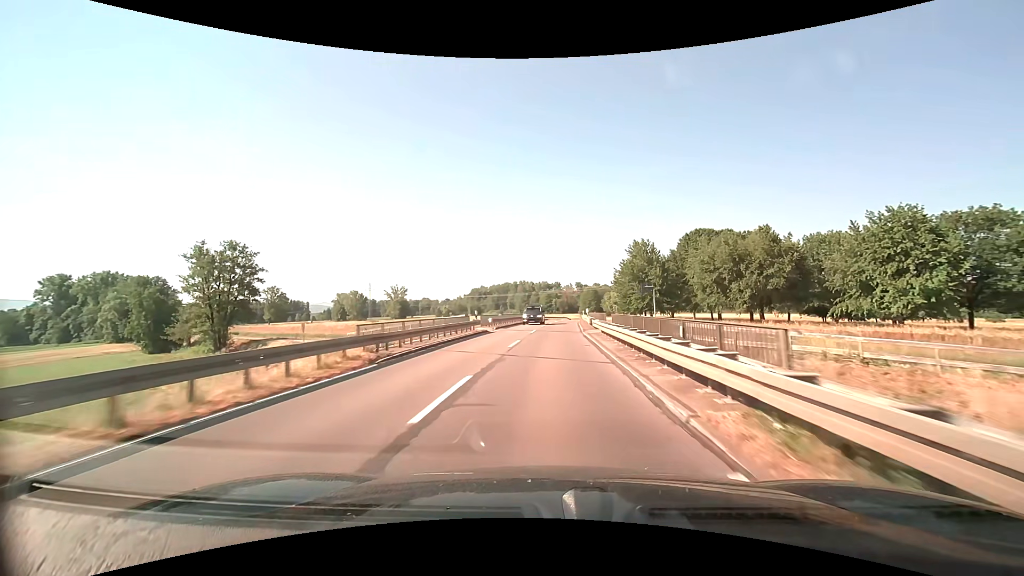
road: secondary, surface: asphalt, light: Day
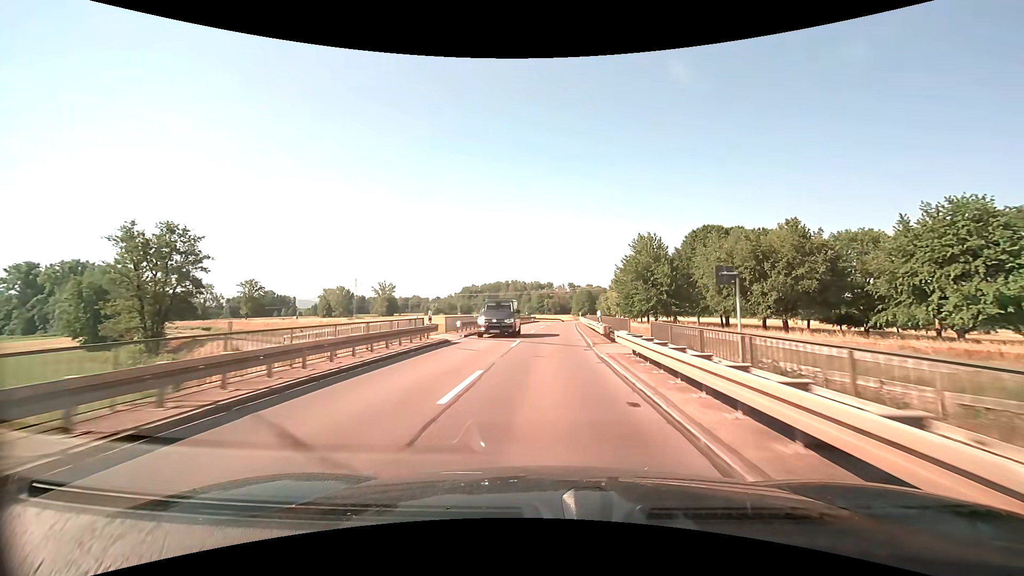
(+0.1, +10.6) m; +1°
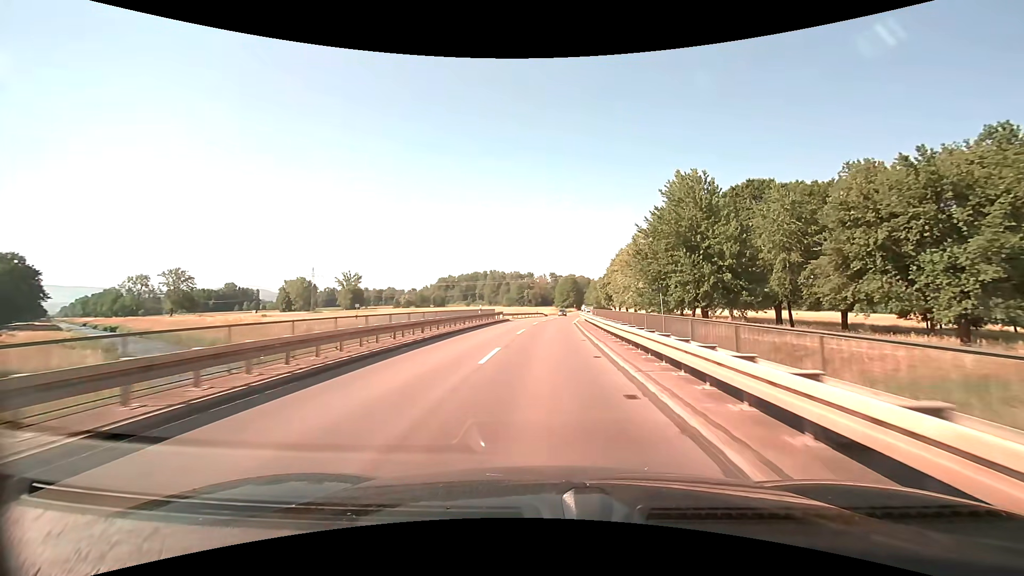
(+0.7, +31.9) m; +3°
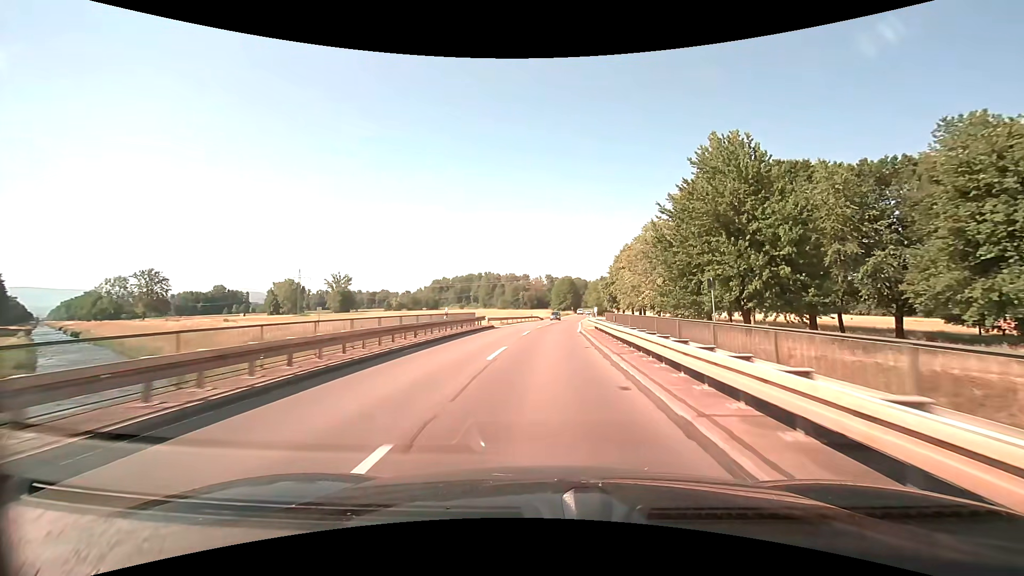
(0.0, +10.7) m; 0°
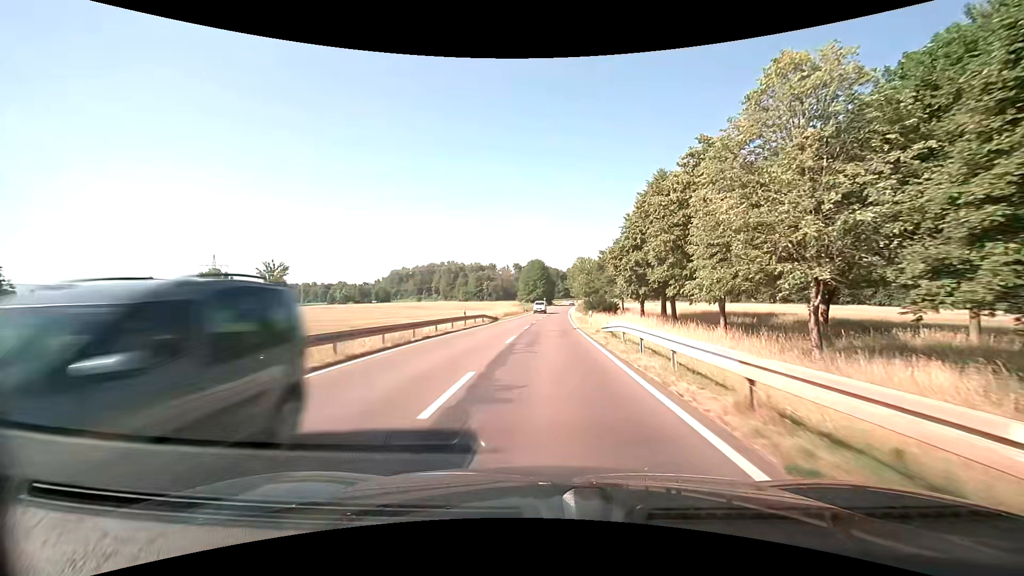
(+1.1, +42.7) m; +3°
(0, +10) (0, +20) (0, +30) (+1, +40) (+1, +50) (+1, +60) (+2, +70) (+2, +80) (+3, +90) (+3, +100) m
